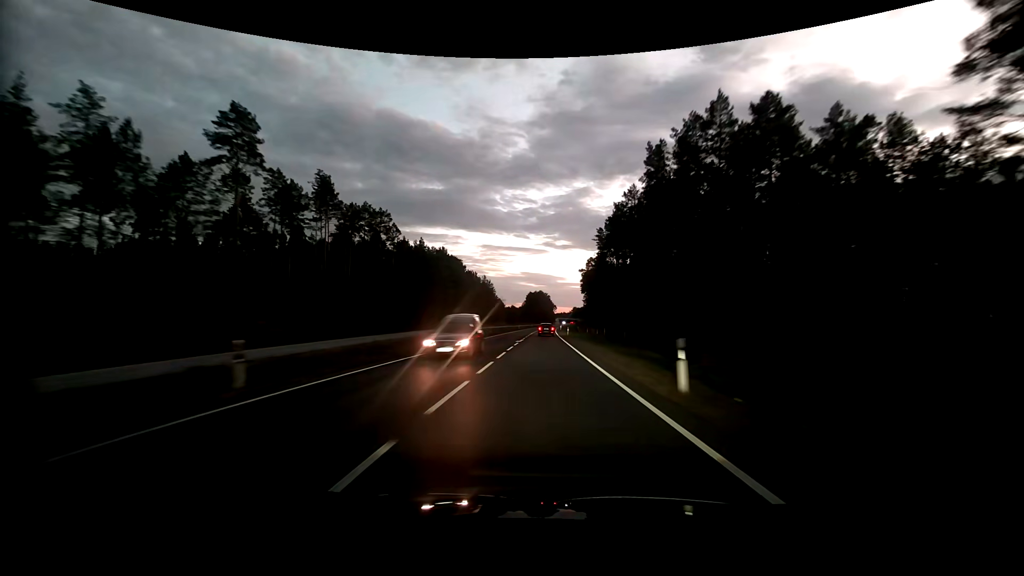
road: primary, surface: asphalt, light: Dusk
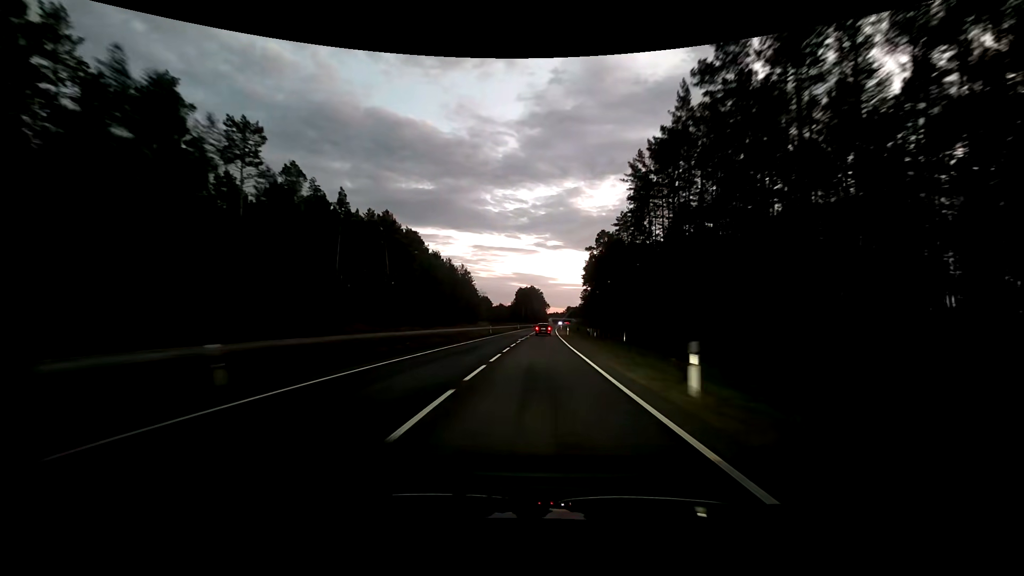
(+0.5, +50.7) m; +1°
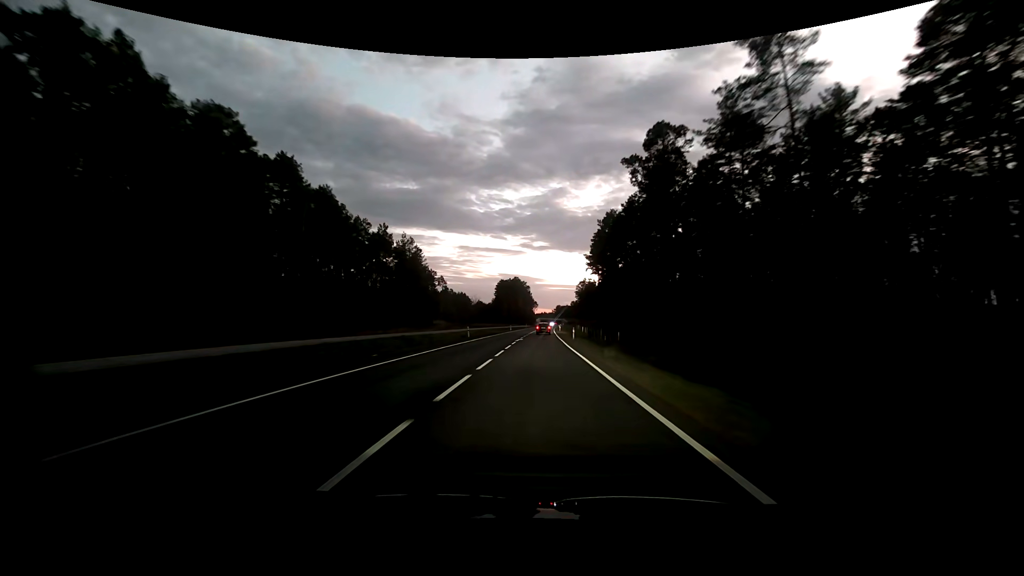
(+1.0, +65.5) m; +1°
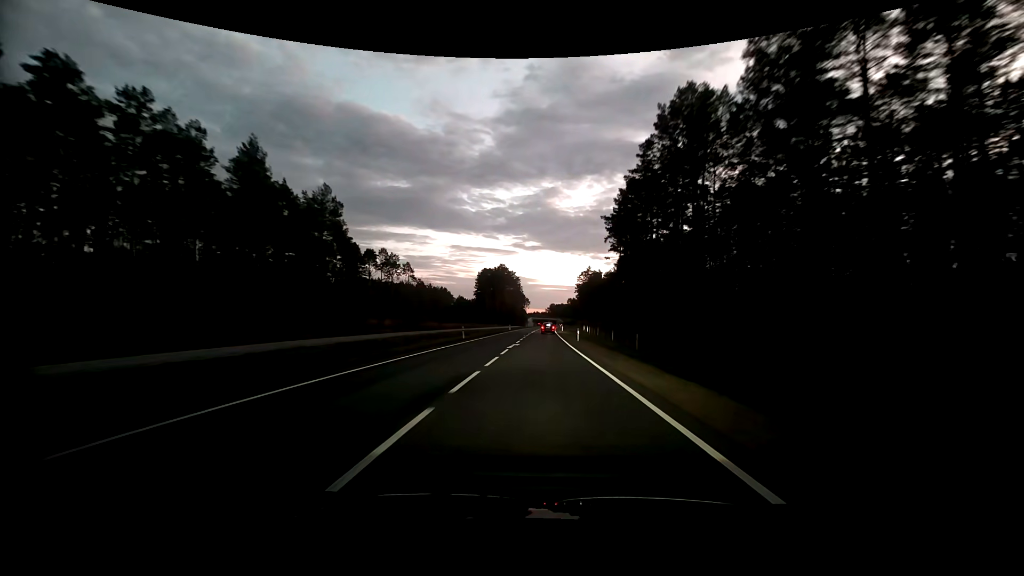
(+0.5, +54.0) m; +1°
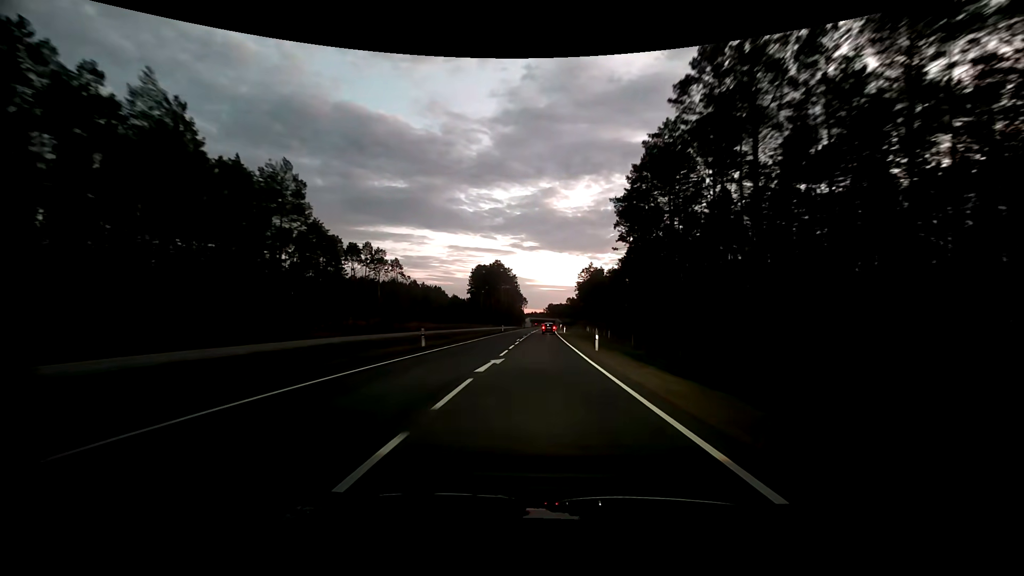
(+0.1, +13.7) m; +1°
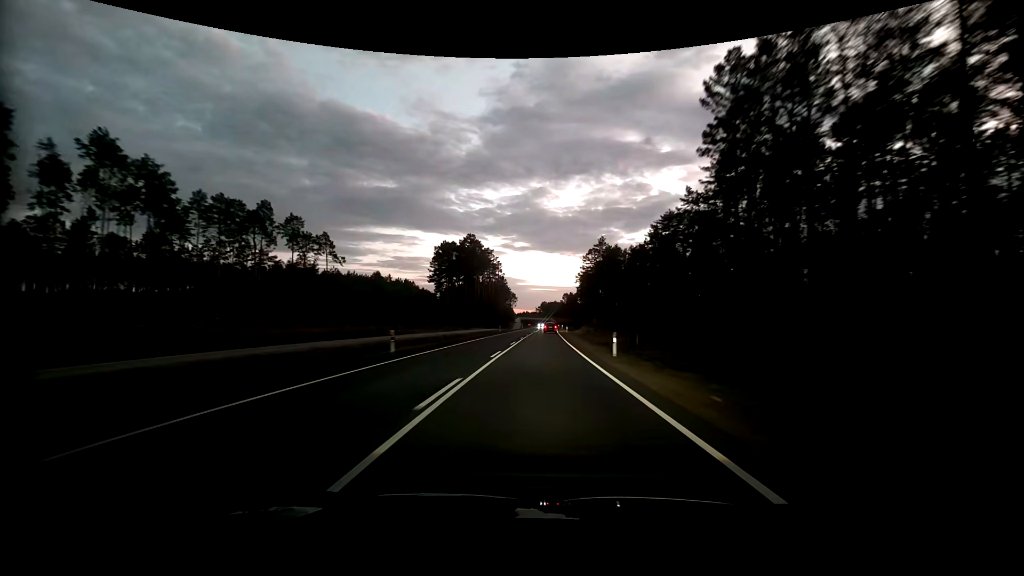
(+0.2, +55.3) m; +1°
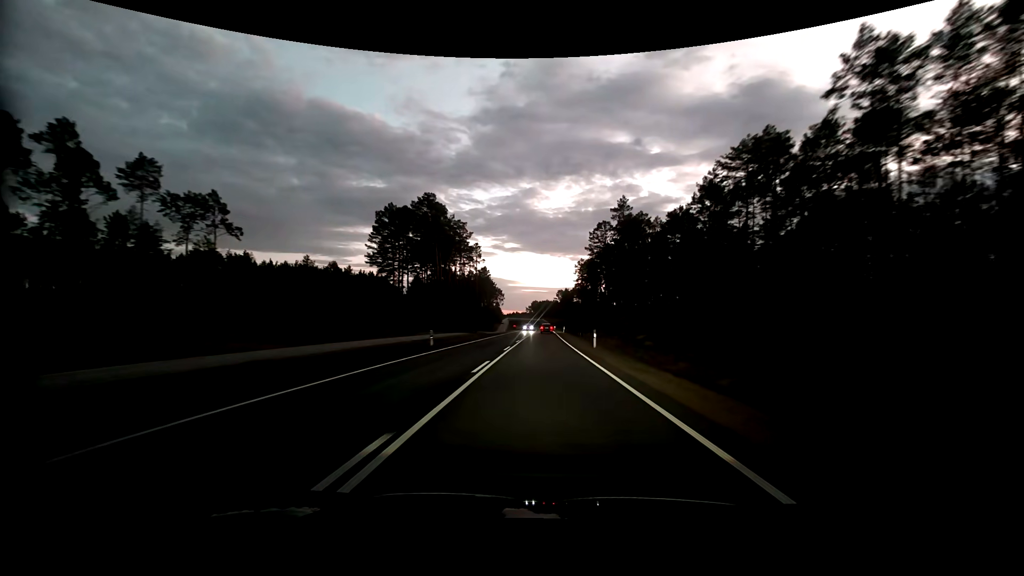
(0.0, +41.9) m; +1°
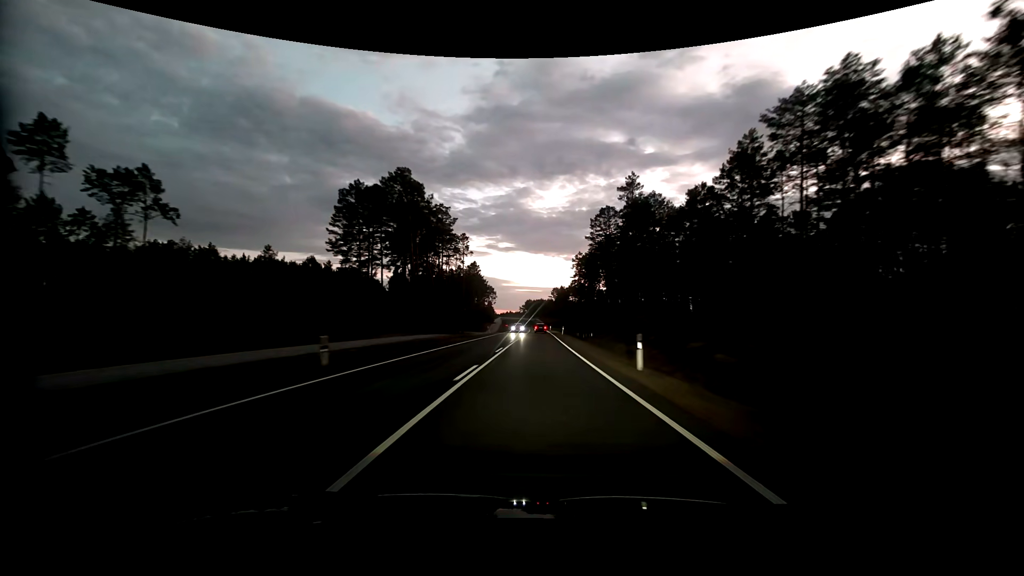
(+0.1, +14.0) m; +1°
(0, +10) (0, +20) (0, +30) (0, +40) (0, +50) (0, +60) (0, +70) (0, +80) (0, +90) (0, +100) m
